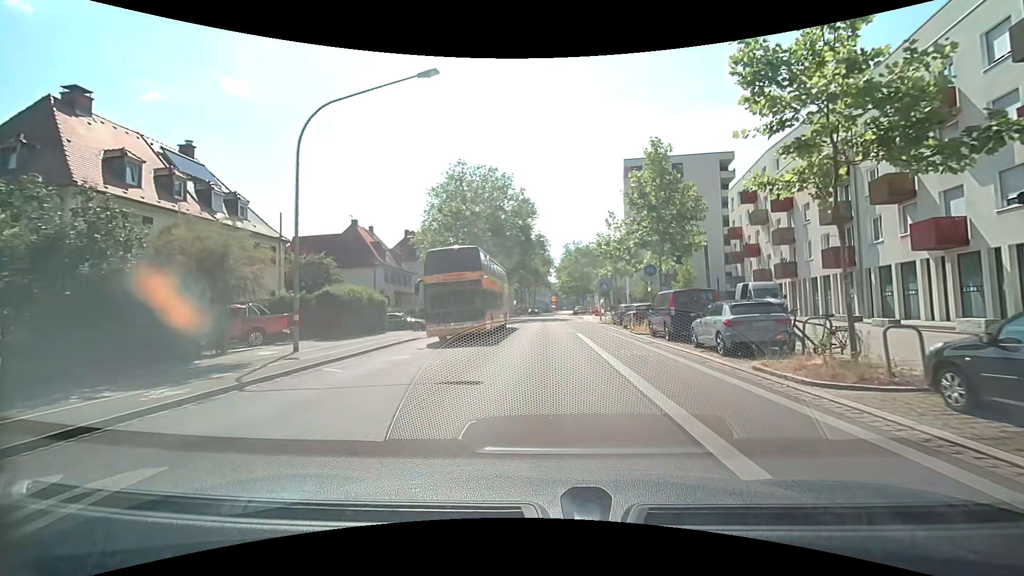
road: secondary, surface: asphalt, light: Day
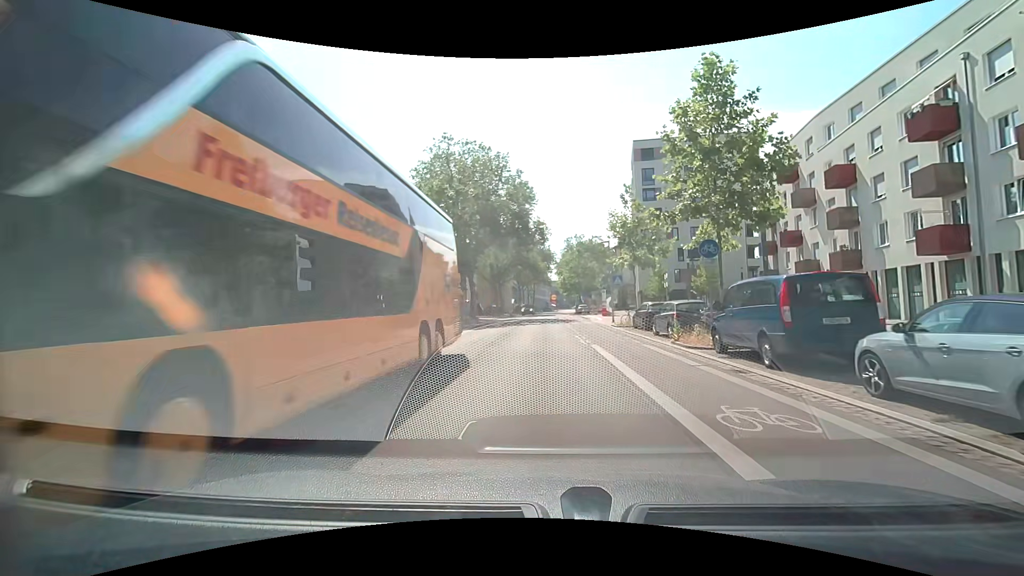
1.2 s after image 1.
(0.0, +8.4) m; 0°
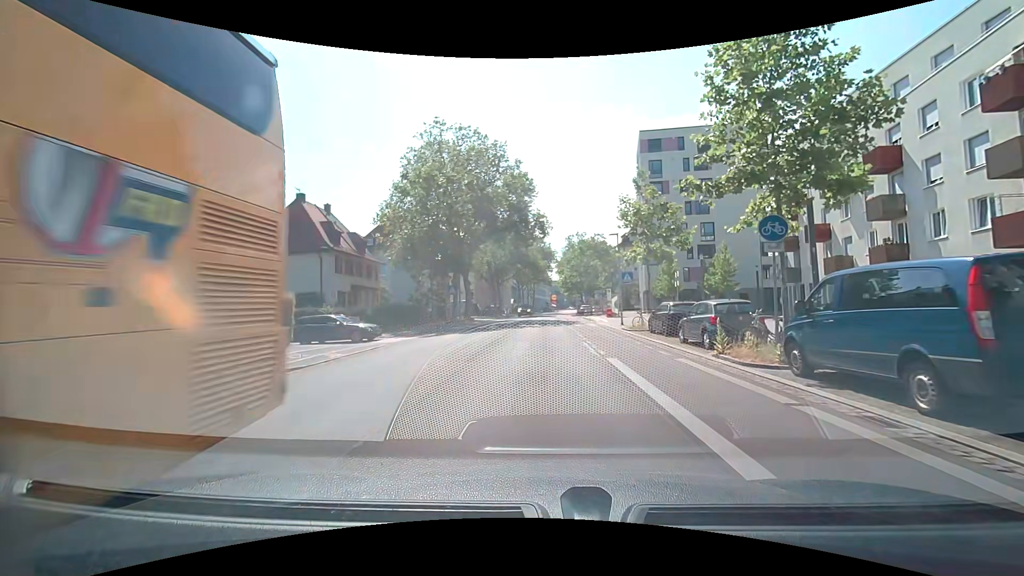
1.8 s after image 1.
(0.0, +4.2) m; 0°
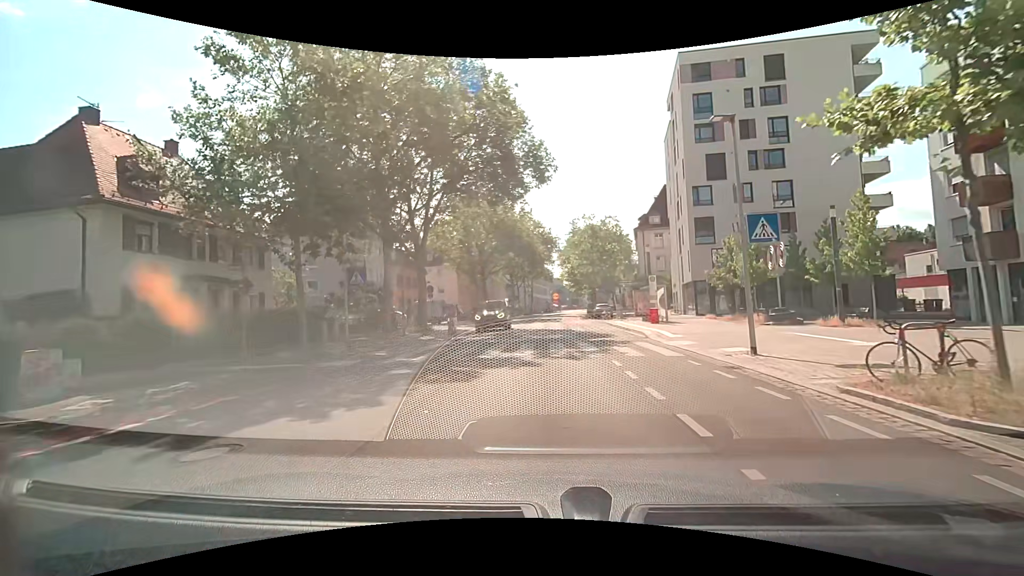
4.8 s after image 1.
(-0.1, +20.6) m; 0°
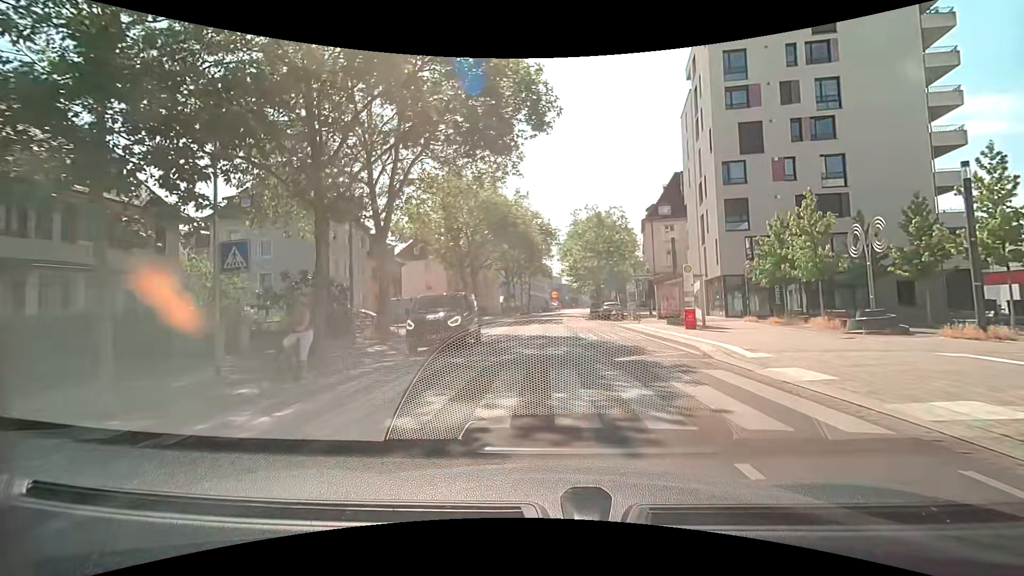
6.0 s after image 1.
(0.0, +7.8) m; 0°
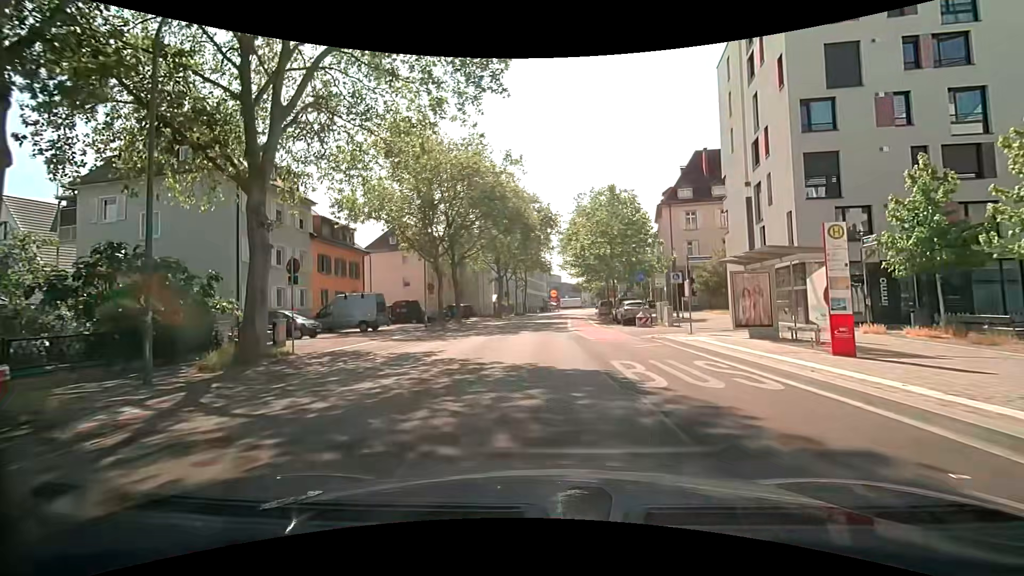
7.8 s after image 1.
(+0.1, +11.6) m; 0°
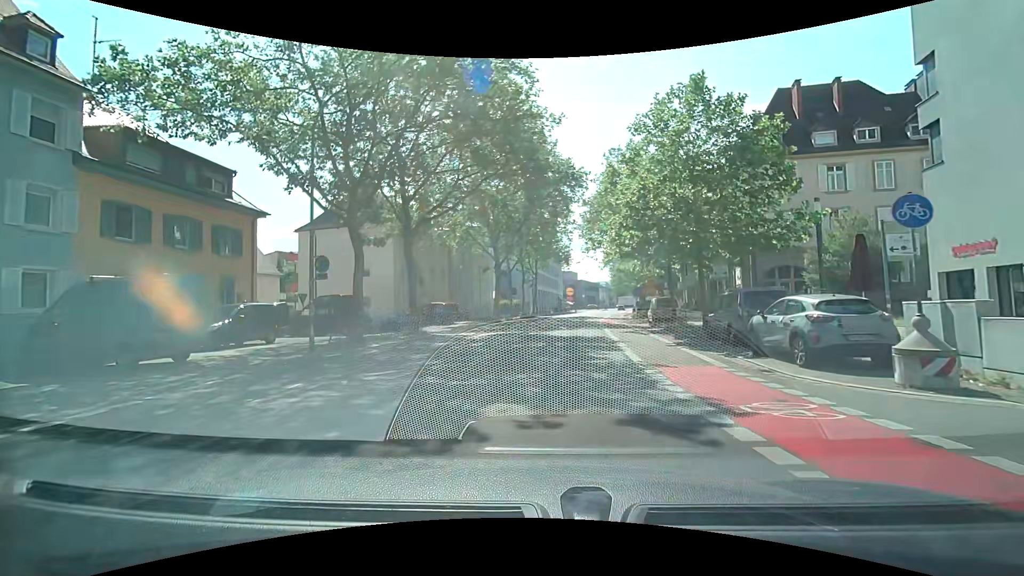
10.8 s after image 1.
(-0.3, +20.0) m; -2°
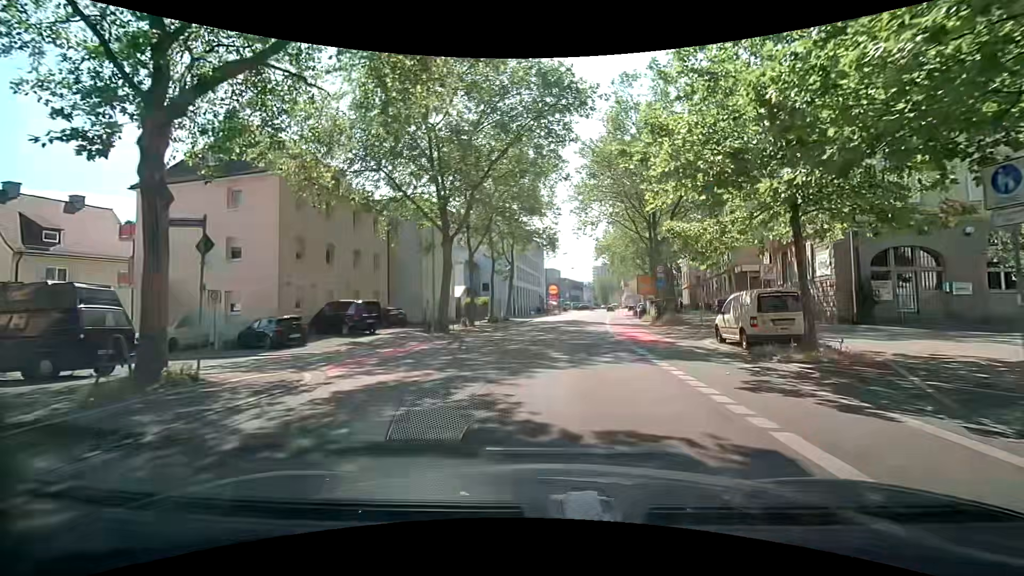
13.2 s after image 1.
(+0.3, +16.8) m; +3°
(0, +10) (+1, +20) (+2, +30) (+3, +40) (+4, +50) (+6, +60) (+7, +70) (+9, +79) (+13, +89) (+16, +98) m
